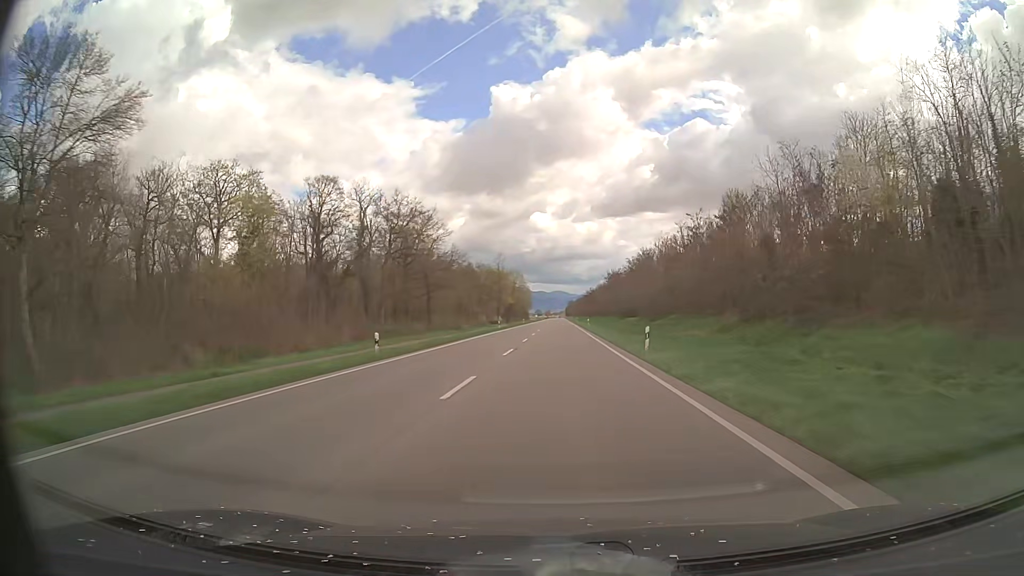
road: primary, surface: asphalt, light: Day
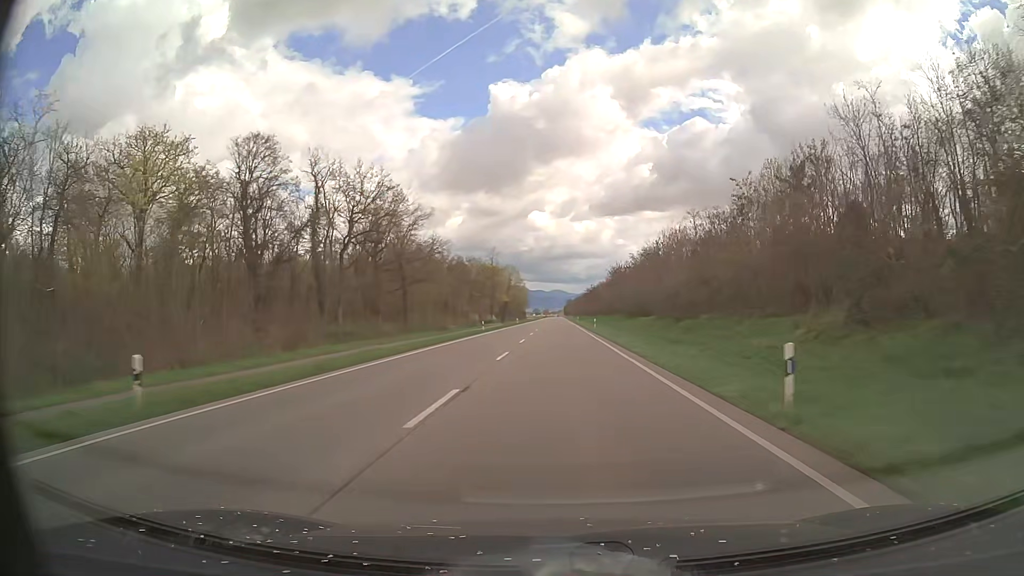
(+0.1, +15.0) m; 0°
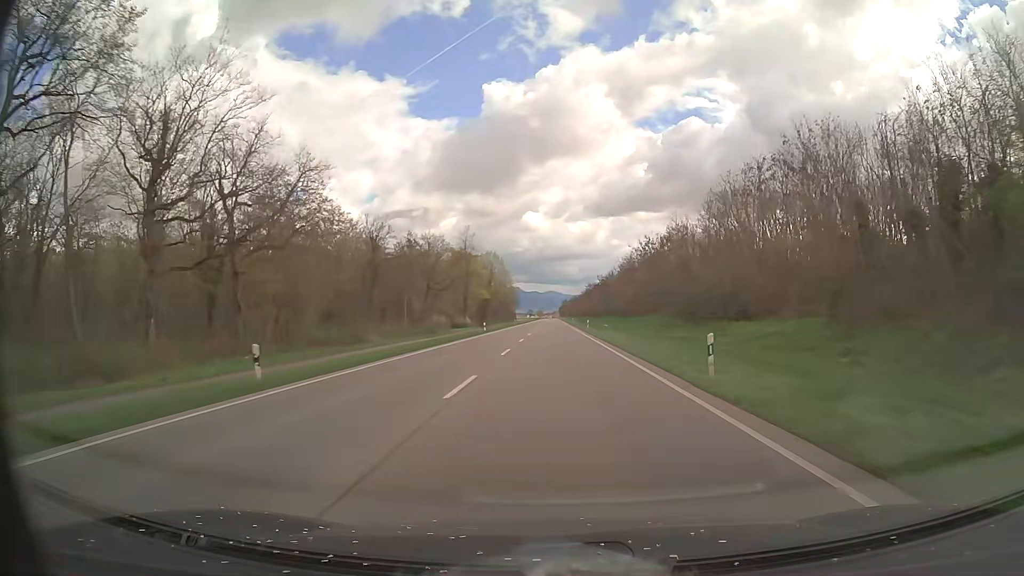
(+0.2, +45.2) m; +1°
(0, +10) (0, +20) (0, +30) (0, +40) (0, +50) (0, +60) (0, +70) (0, +80) (0, +90) (0, +100) m
